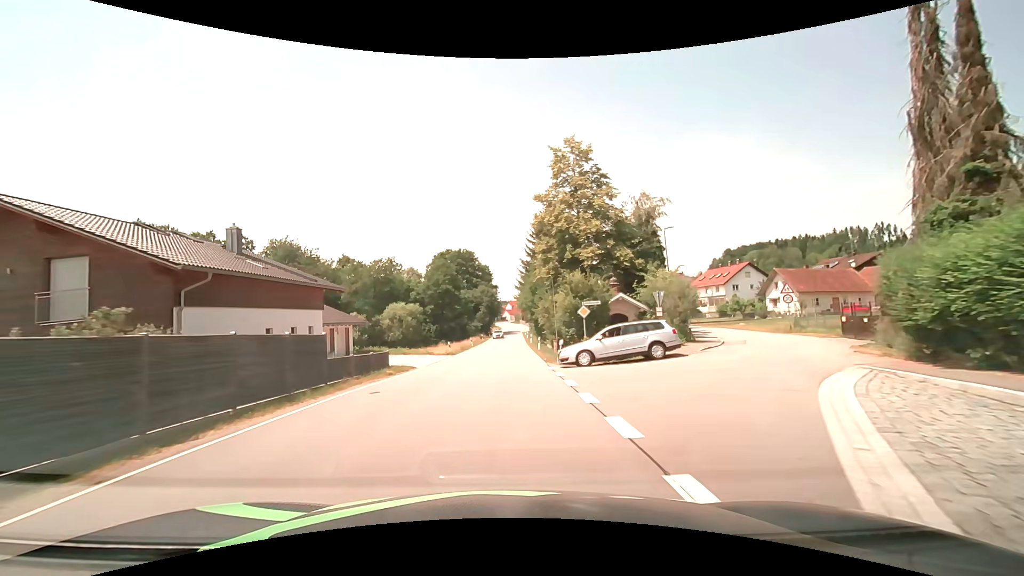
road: secondary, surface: asphalt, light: Day
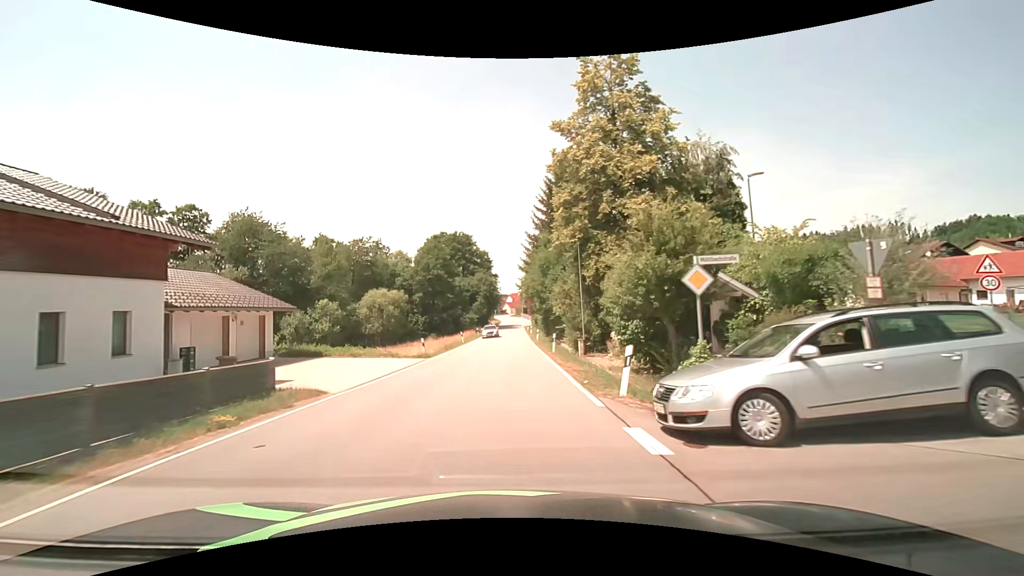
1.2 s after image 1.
(0.0, +13.1) m; 0°
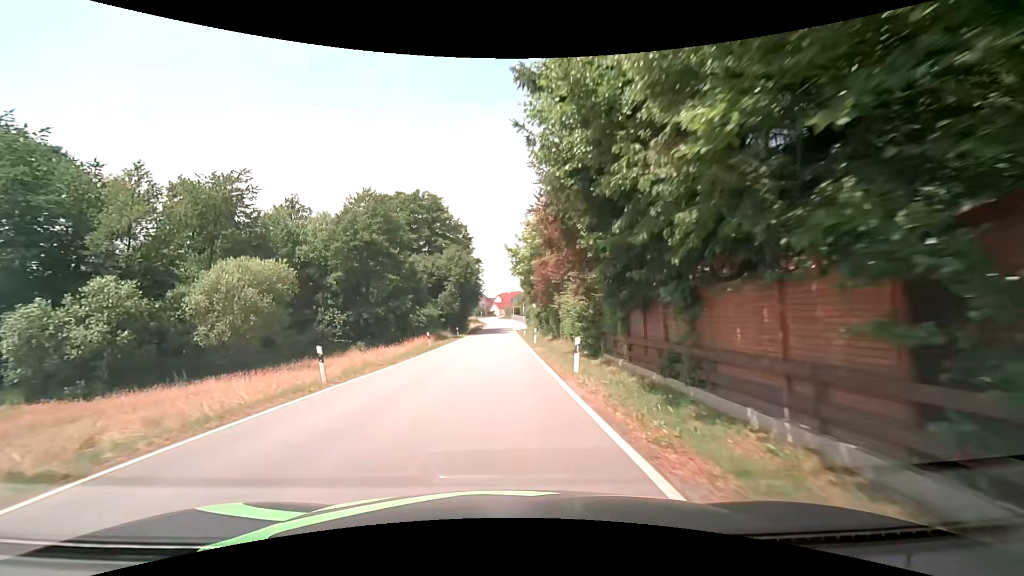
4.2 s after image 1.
(+0.7, +34.4) m; +1°
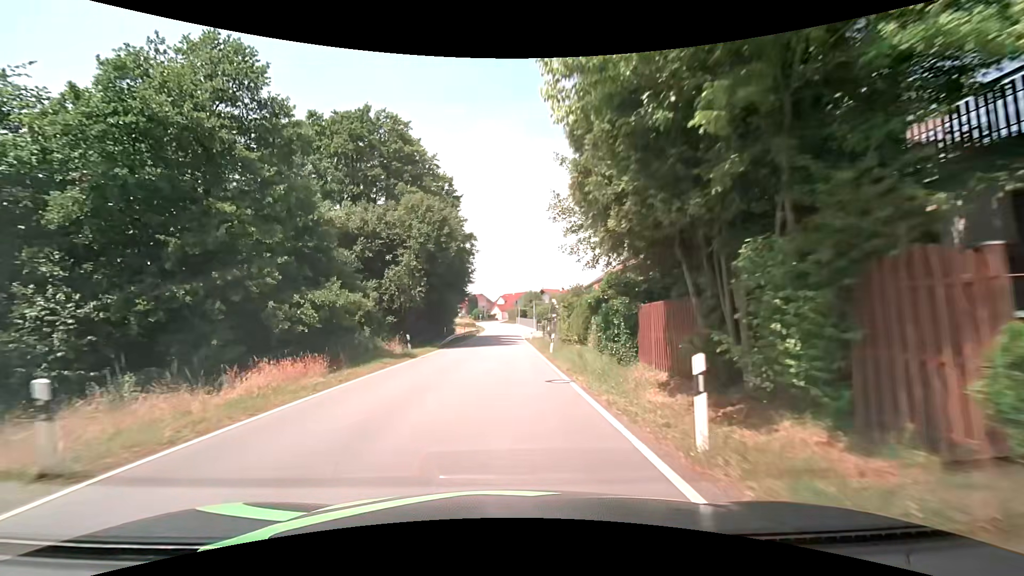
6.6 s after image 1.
(-0.3, +29.2) m; -1°
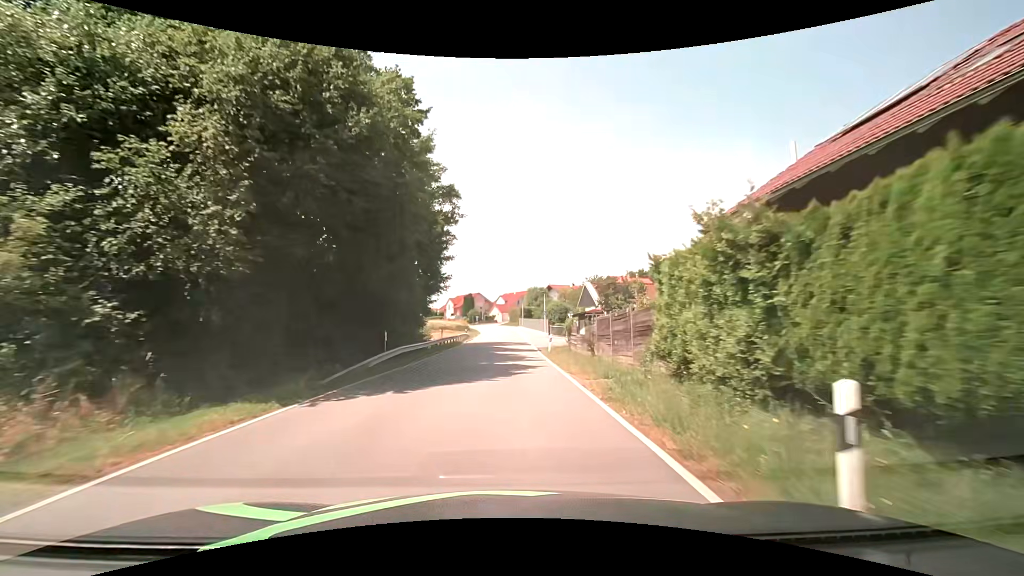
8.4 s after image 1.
(+0.2, +22.7) m; 0°
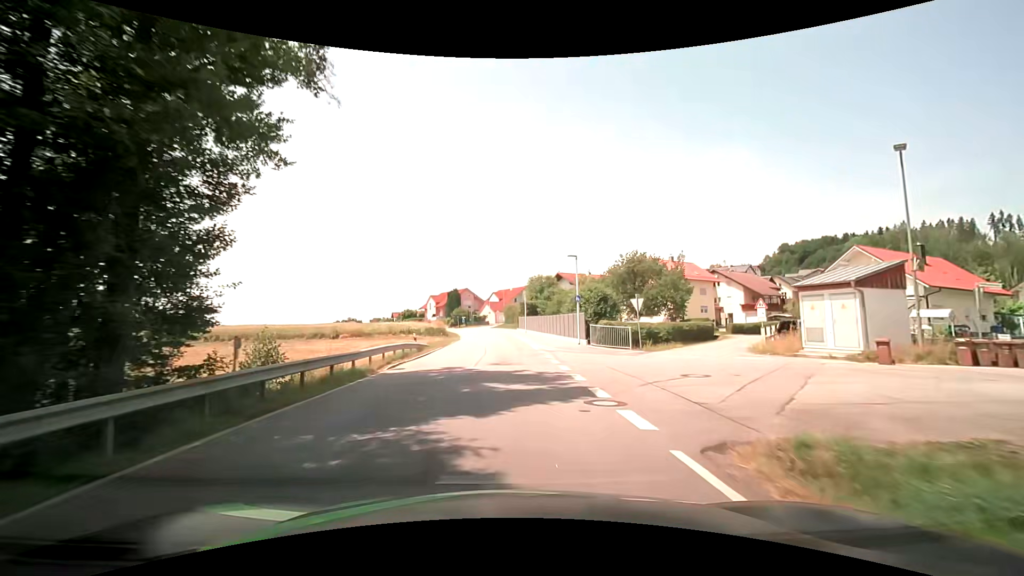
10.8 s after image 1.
(+0.3, +31.1) m; +1°
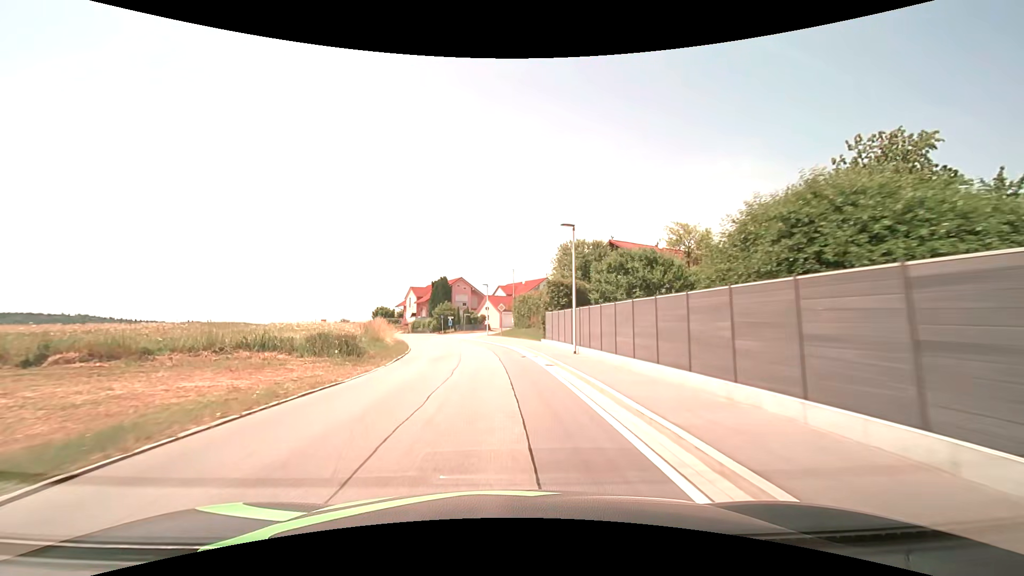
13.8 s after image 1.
(-0.3, +39.5) m; -1°
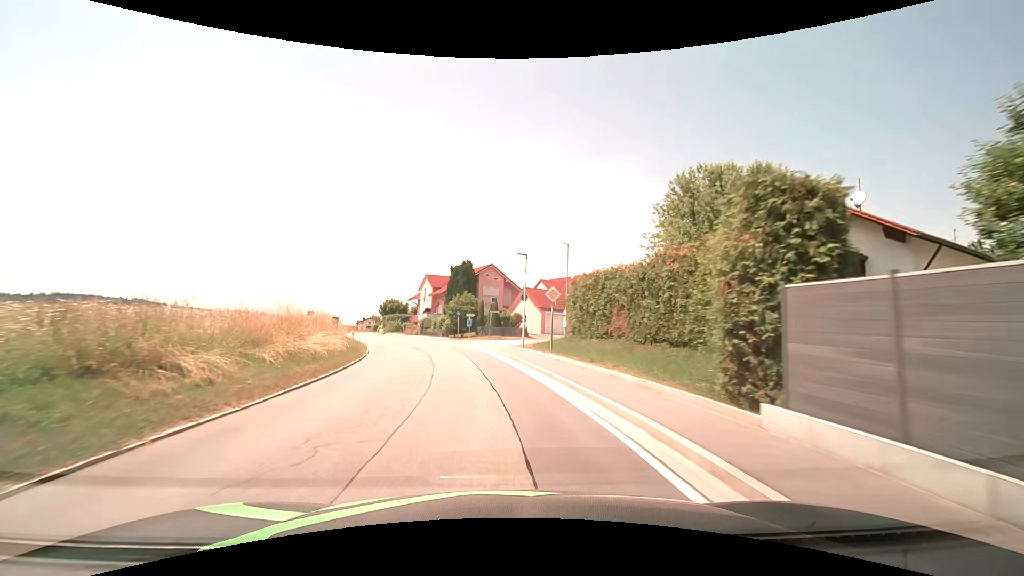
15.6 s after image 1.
(-0.8, +23.4) m; -4°
(0, +10) (-1, +20) (-3, +30) (-6, +39) (-9, +49) (-13, +58) (-18, +67) (-23, +76) (-28, +84) (-33, +93) m
